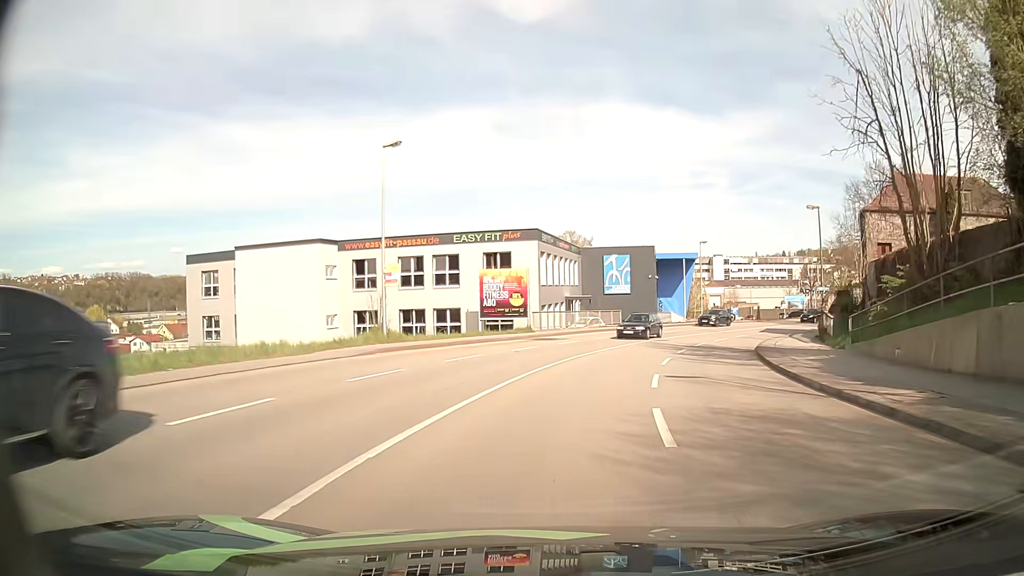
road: tertiary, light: Day
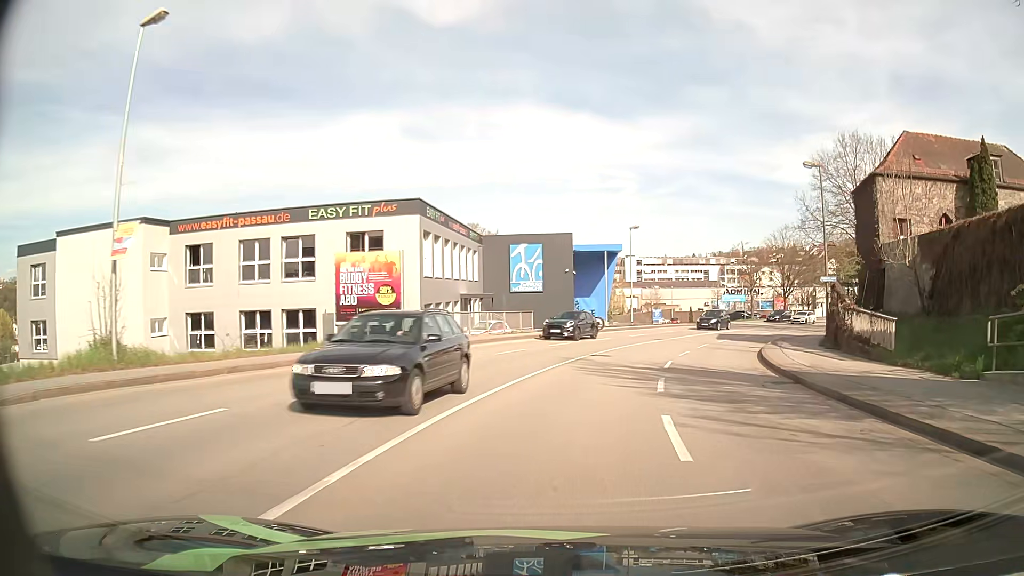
(+0.7, +12.8) m; +7°
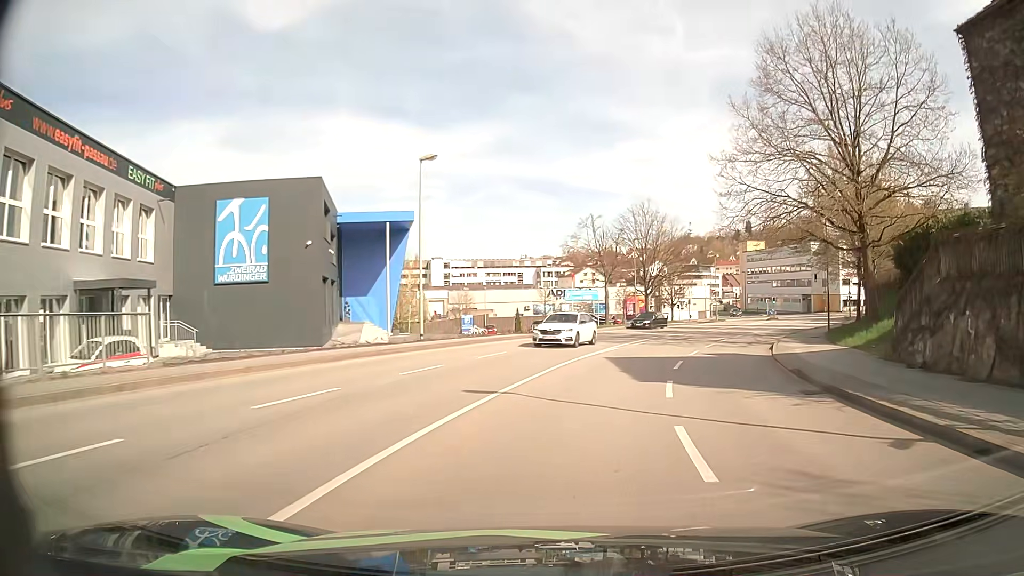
(+3.6, +25.0) m; +17°
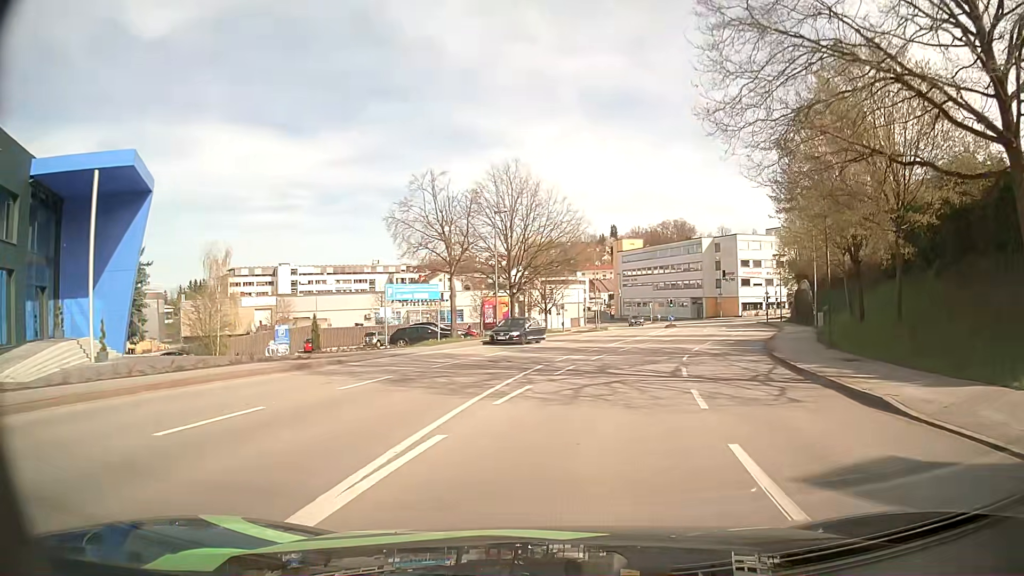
(+1.9, +19.4) m; +12°
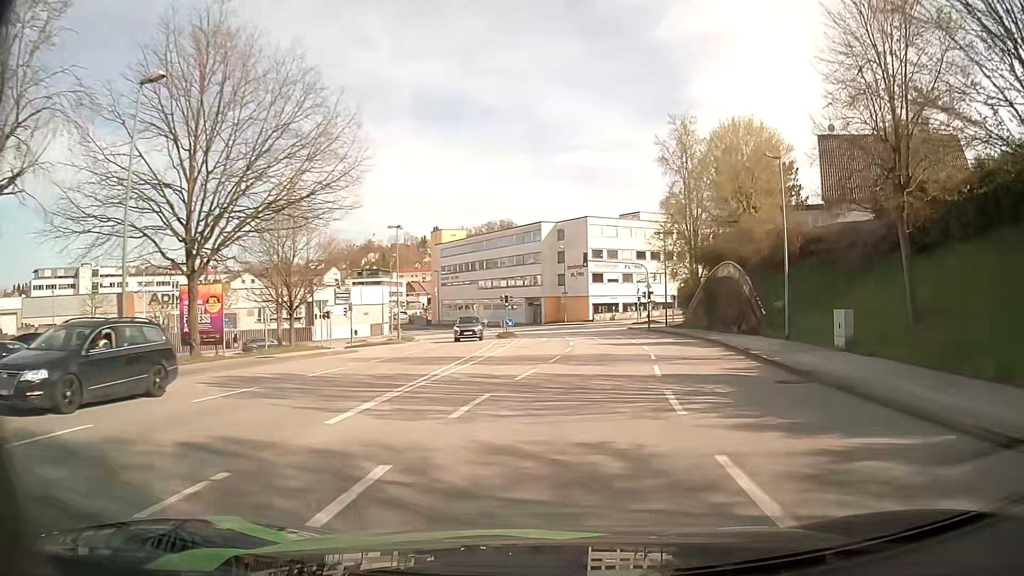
(+3.1, +25.0) m; +14°
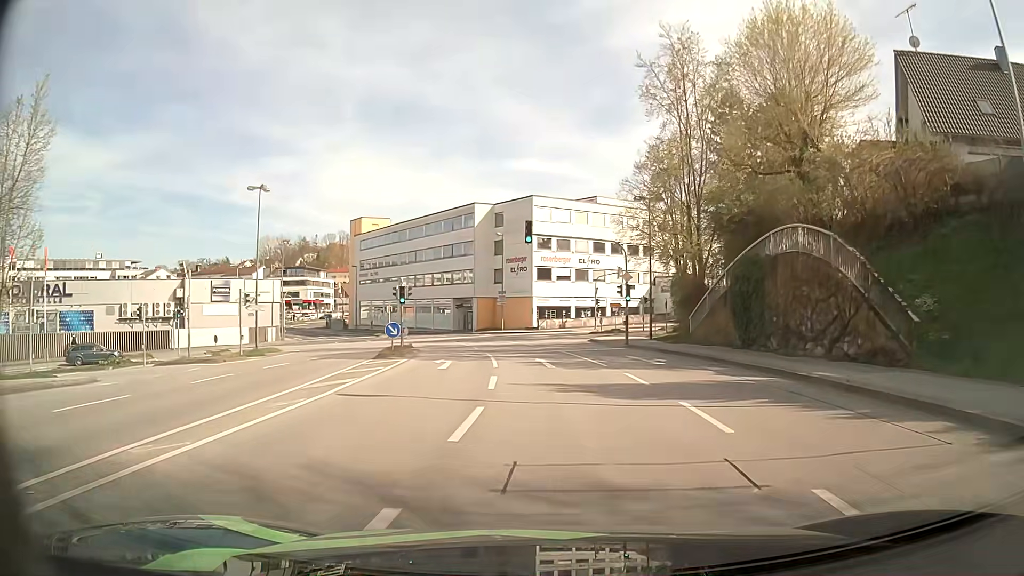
(+1.1, +19.5) m; +5°
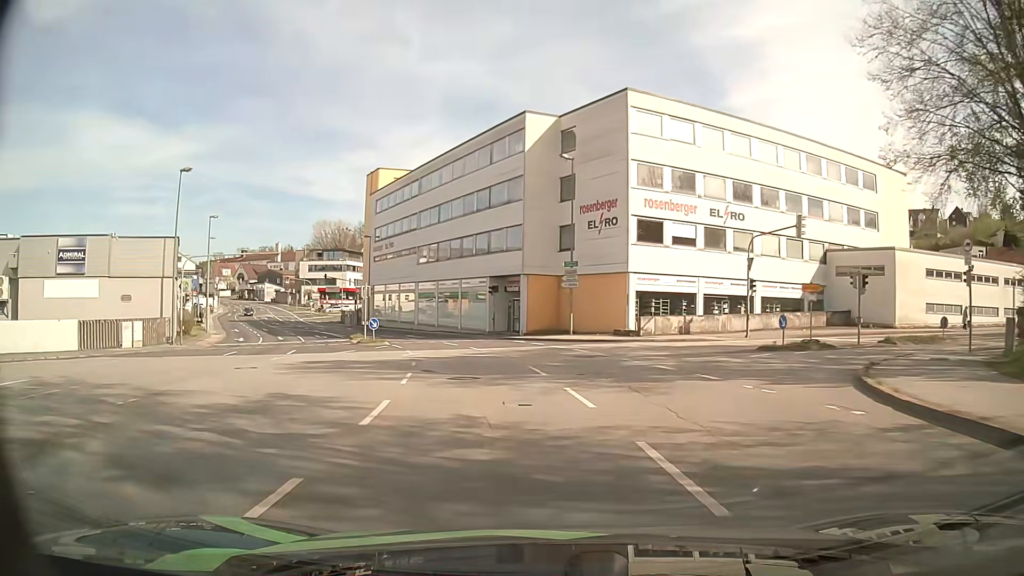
(-1.2, +33.1) m; -8°
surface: asphalt
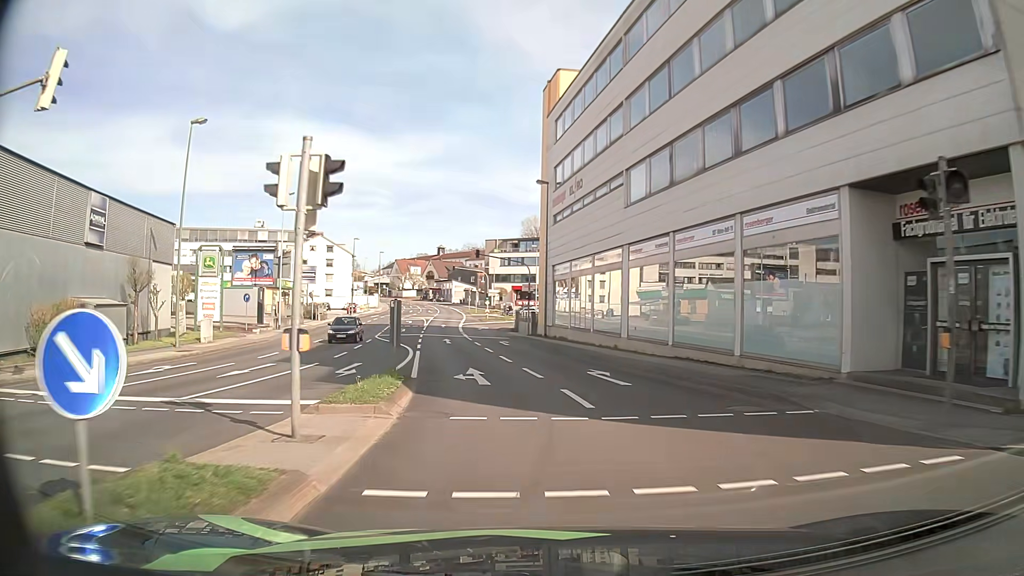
(-4.7, +32.9) m; -18°
(0, +10) (-2, +20) (-4, +30) (-5, +40) (-7, +49) (-9, +59) (-10, +69) (-11, +79) (-12, +89) (-14, +99) m
